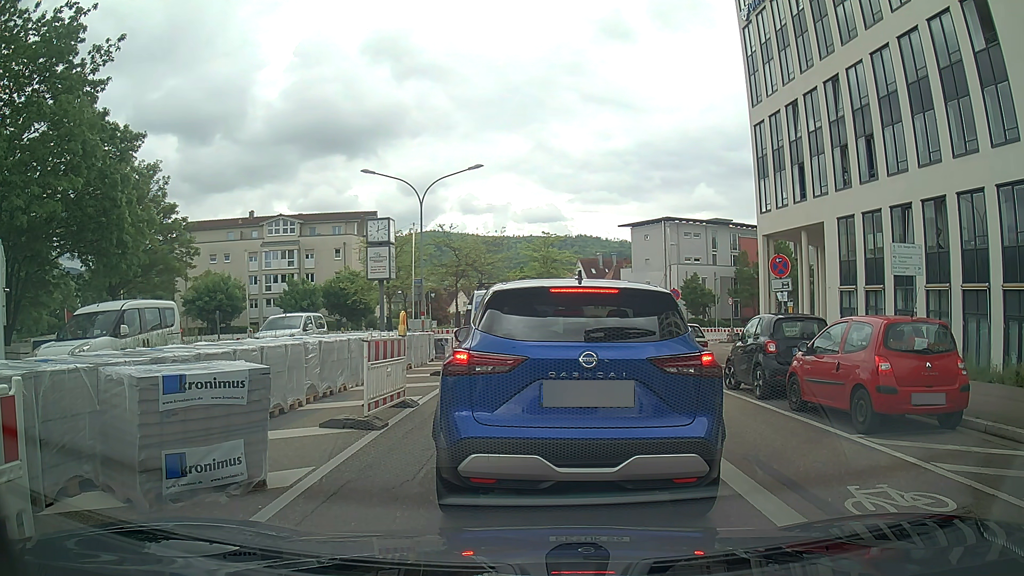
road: tertiary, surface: asphalt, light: Day
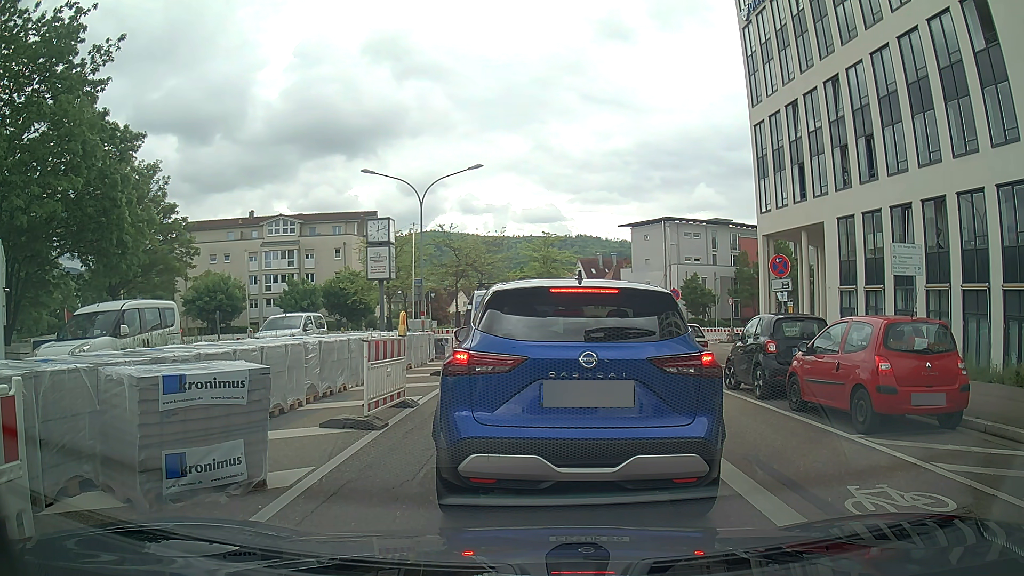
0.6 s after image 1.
(0.0, 0.0) m; 0°
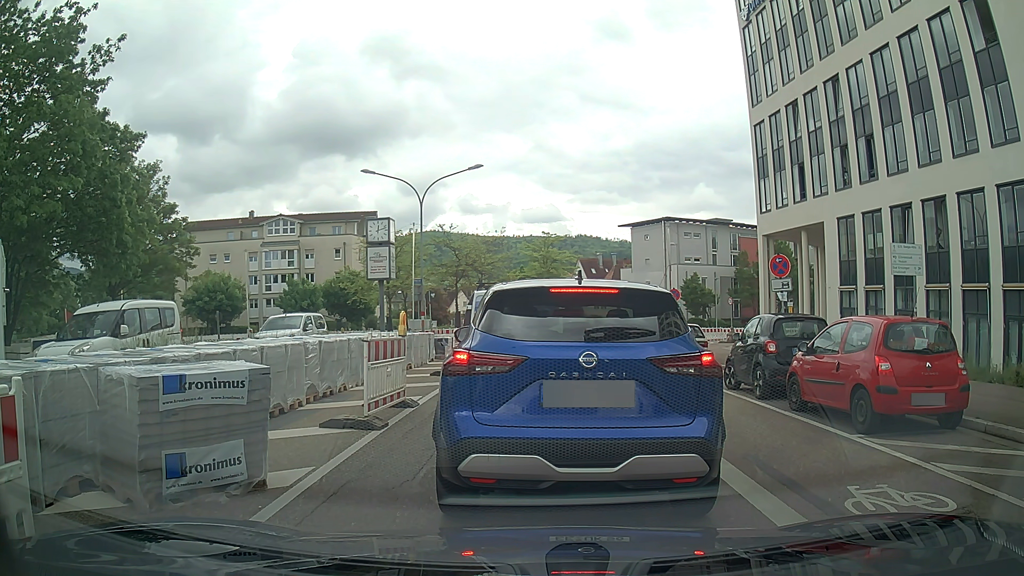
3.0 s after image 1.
(0.0, 0.0) m; 0°
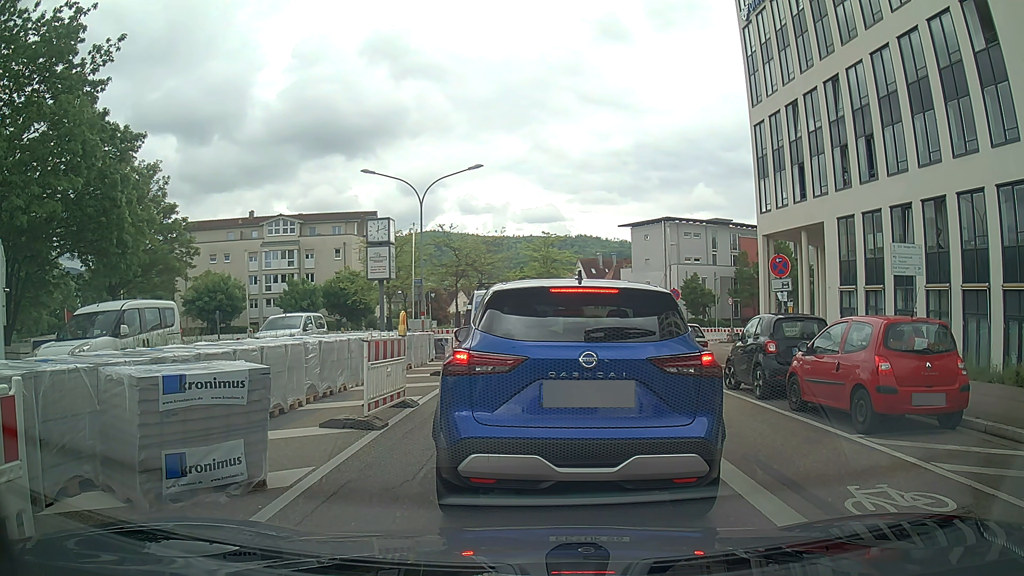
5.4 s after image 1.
(0.0, 0.0) m; 0°
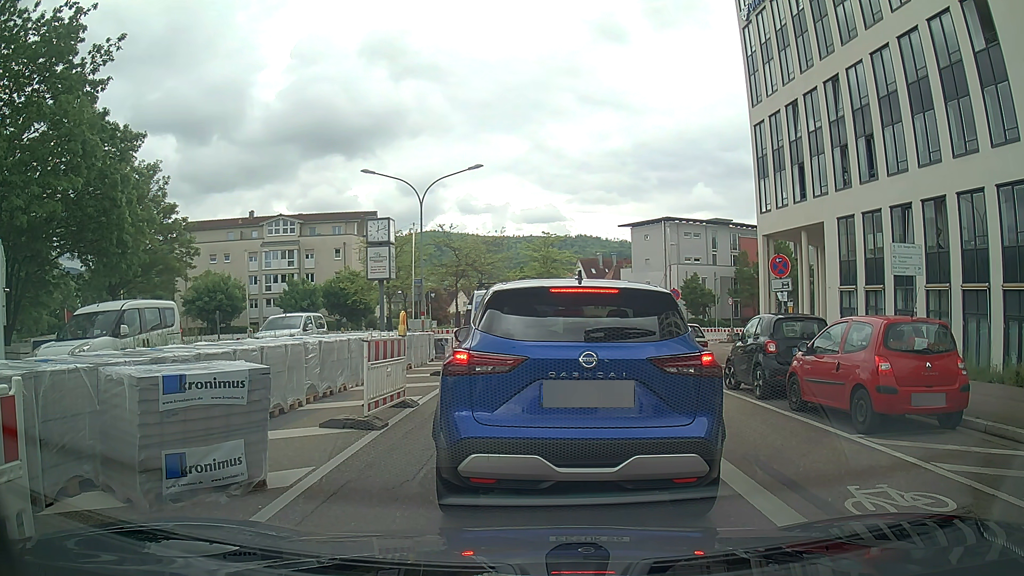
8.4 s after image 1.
(0.0, 0.0) m; 0°
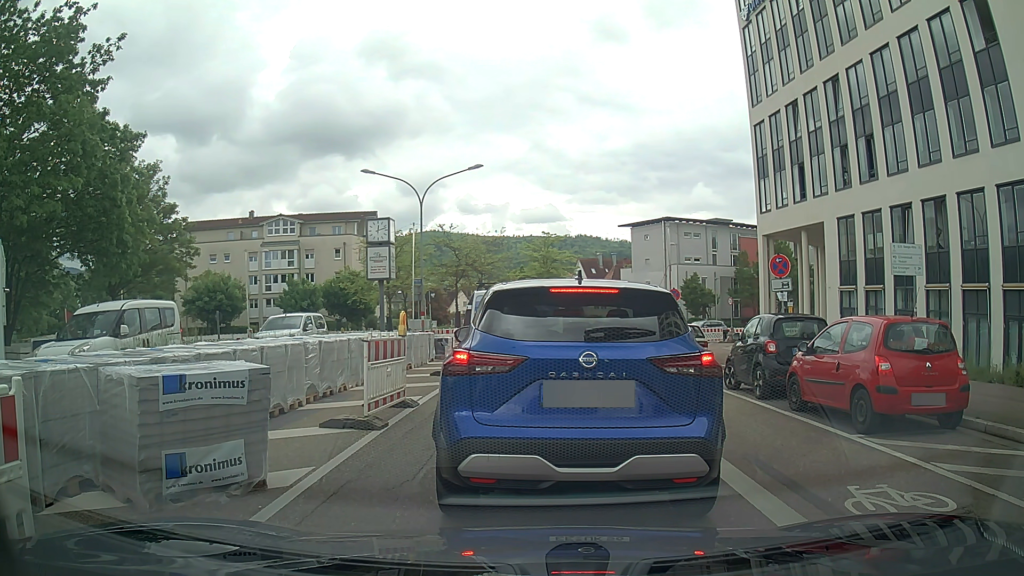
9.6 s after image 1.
(0.0, 0.0) m; 0°
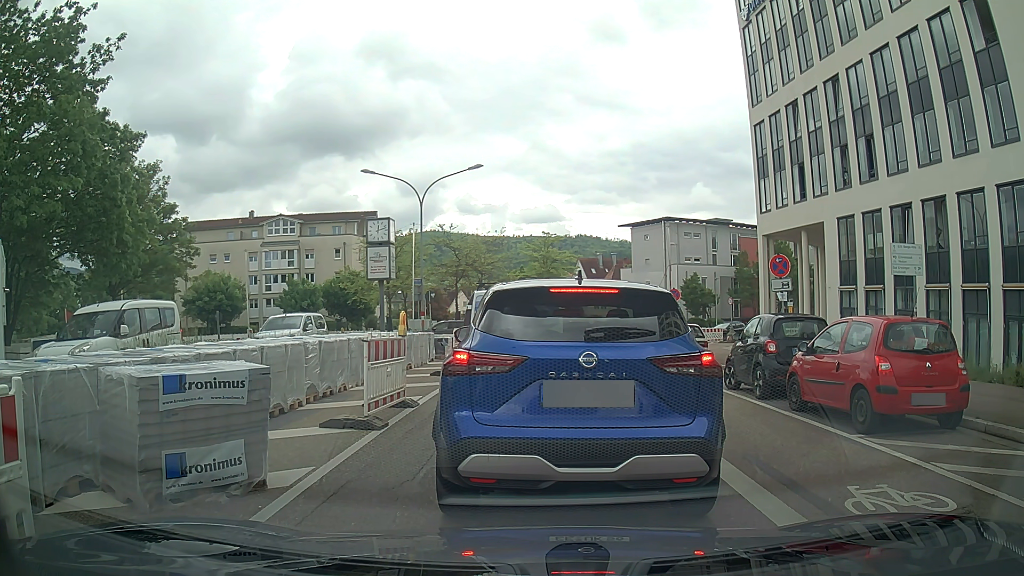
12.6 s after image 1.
(0.0, 0.0) m; 0°
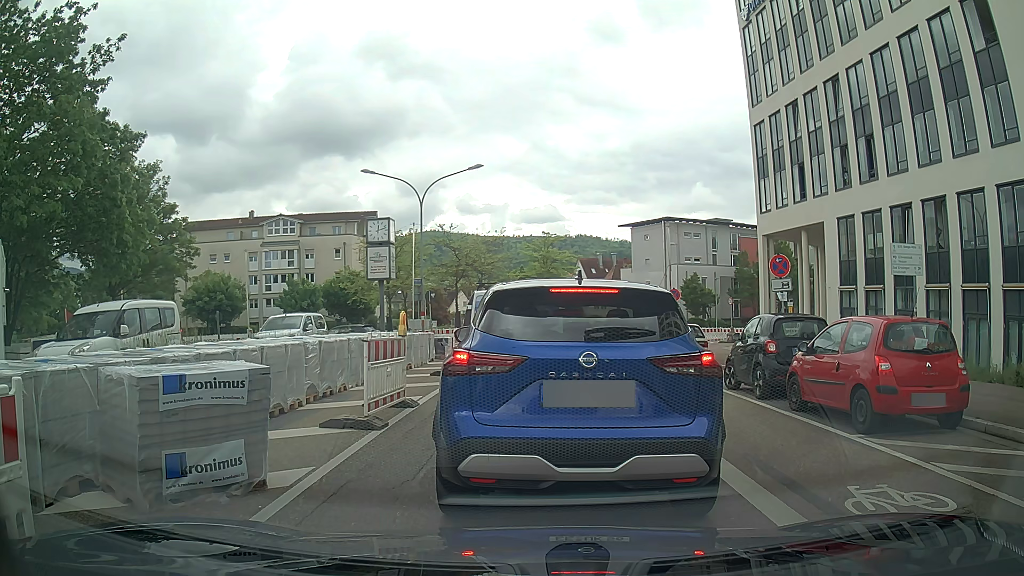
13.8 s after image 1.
(0.0, 0.0) m; 0°
